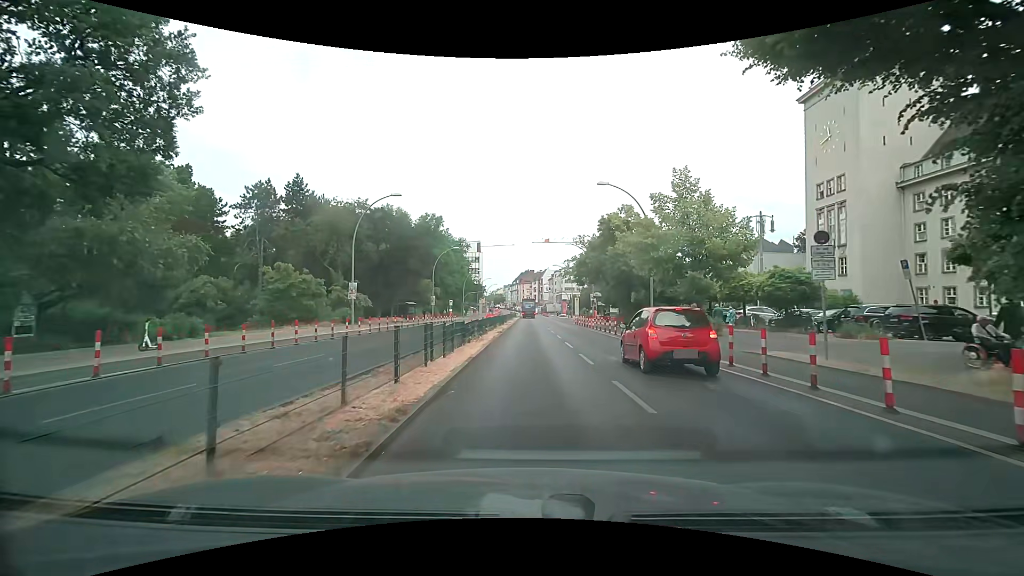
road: primary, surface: asphalt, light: Day
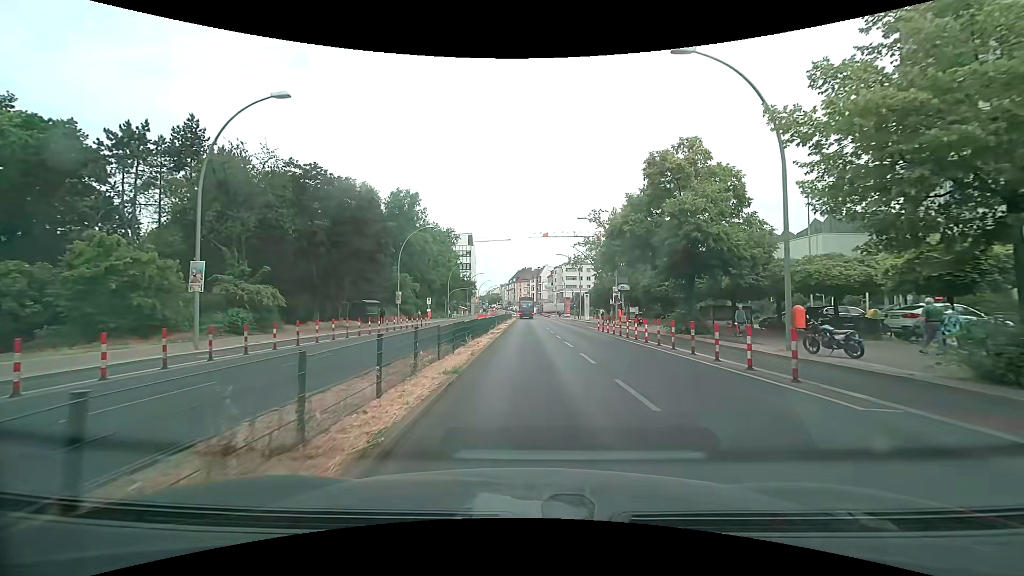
(-0.2, +17.9) m; 0°
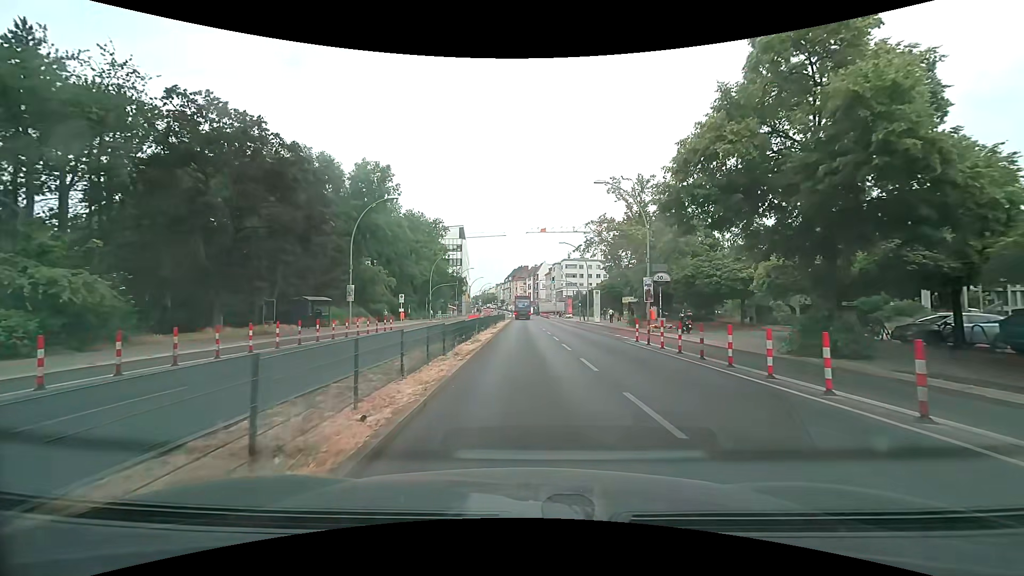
(+0.1, +13.4) m; 0°
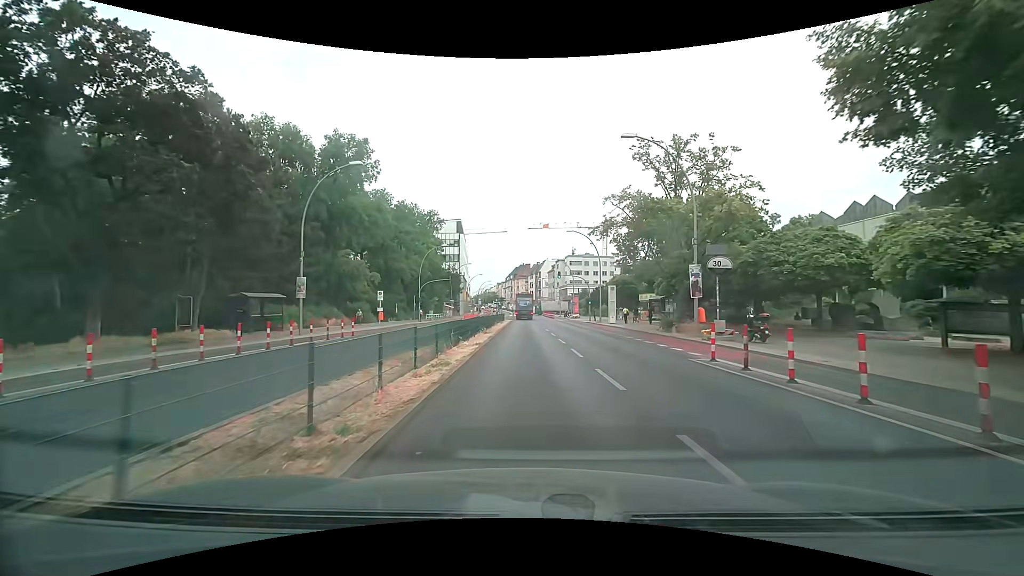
(0.0, +8.9) m; 0°
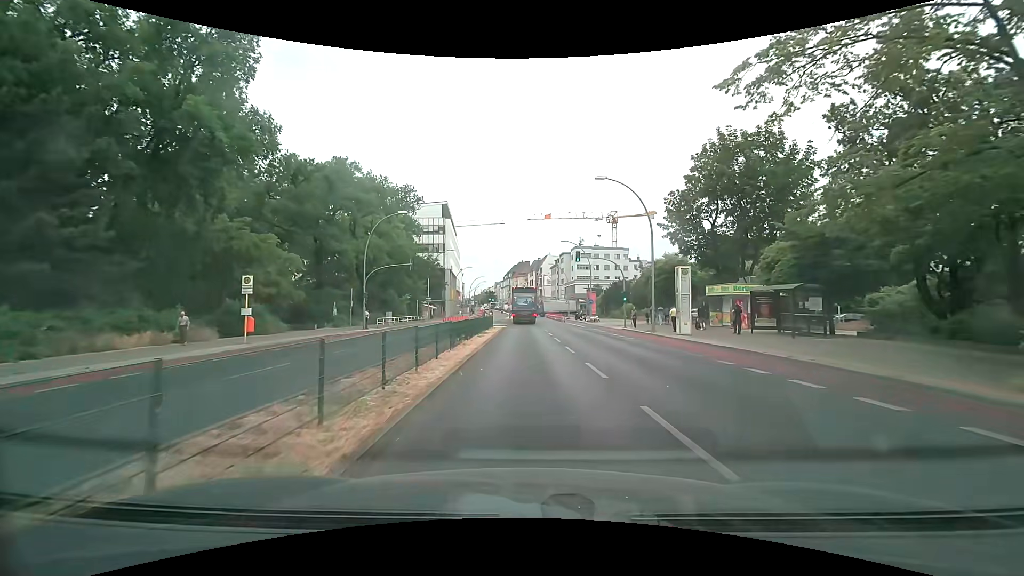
(-0.2, +22.4) m; 0°
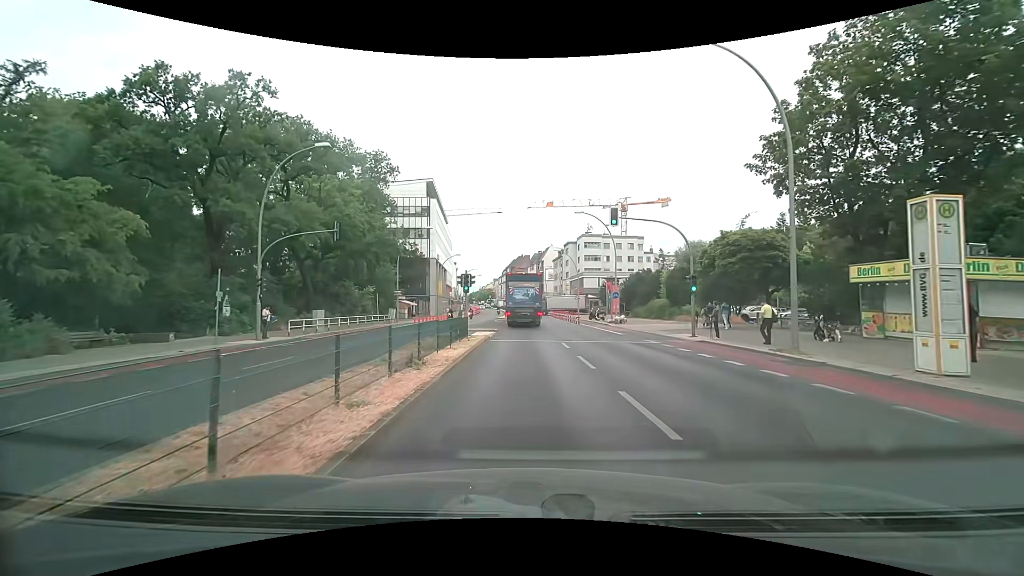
(-0.1, +16.8) m; 0°
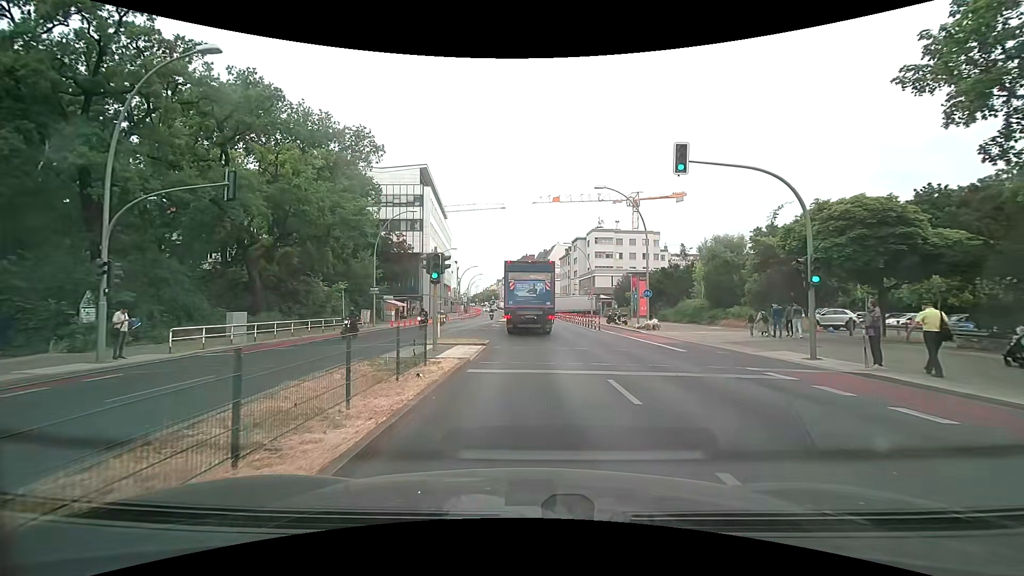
(0.0, +9.7) m; 0°
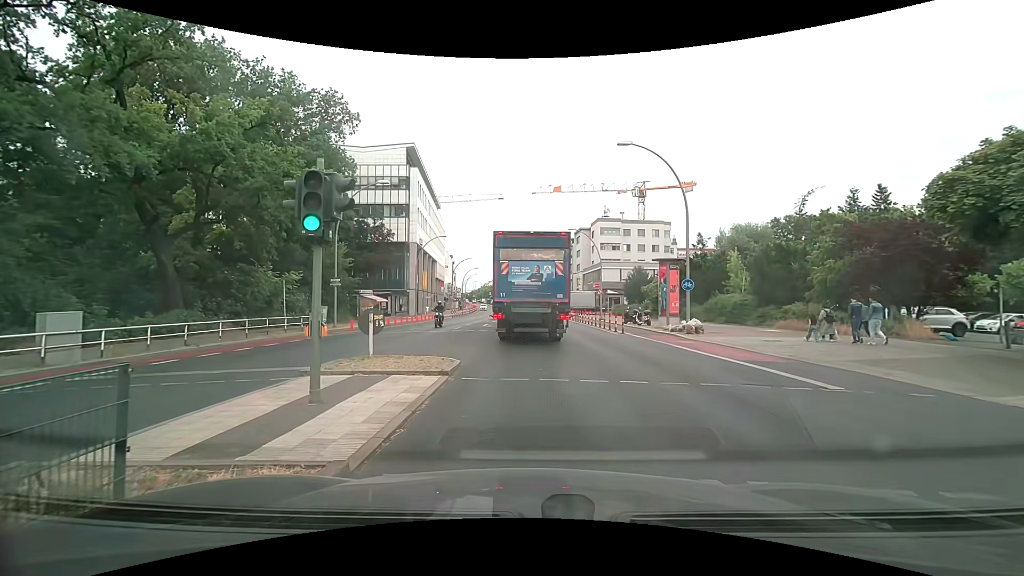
(-0.1, +8.4) m; -2°
(0, +10) (+1, +20) (+1, +30) (+1, +40) (+2, +50) (+2, +60) (+2, +70) (+2, +80) (+2, +90) (+2, +100) m
